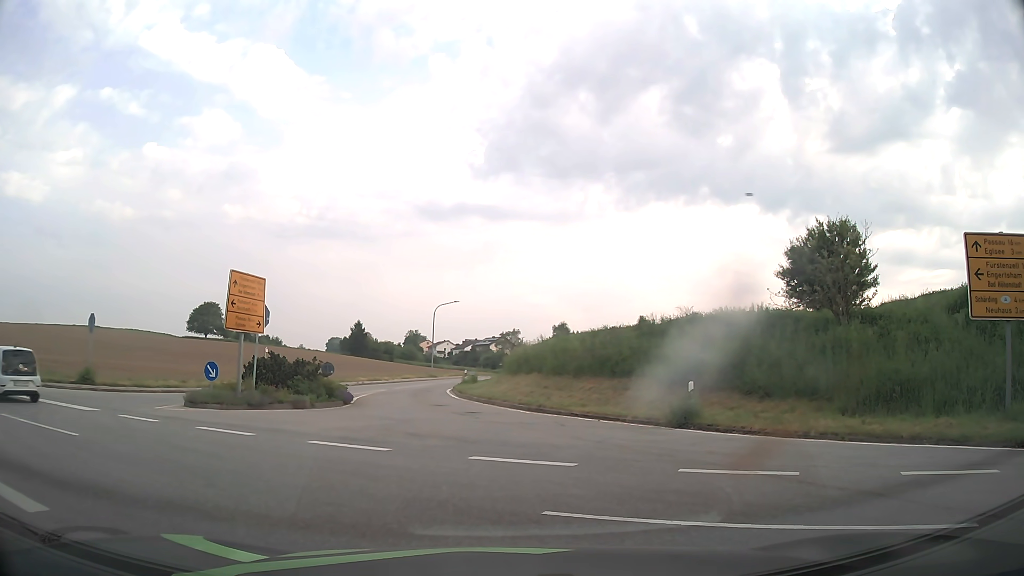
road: tertiary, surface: asphalt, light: Day
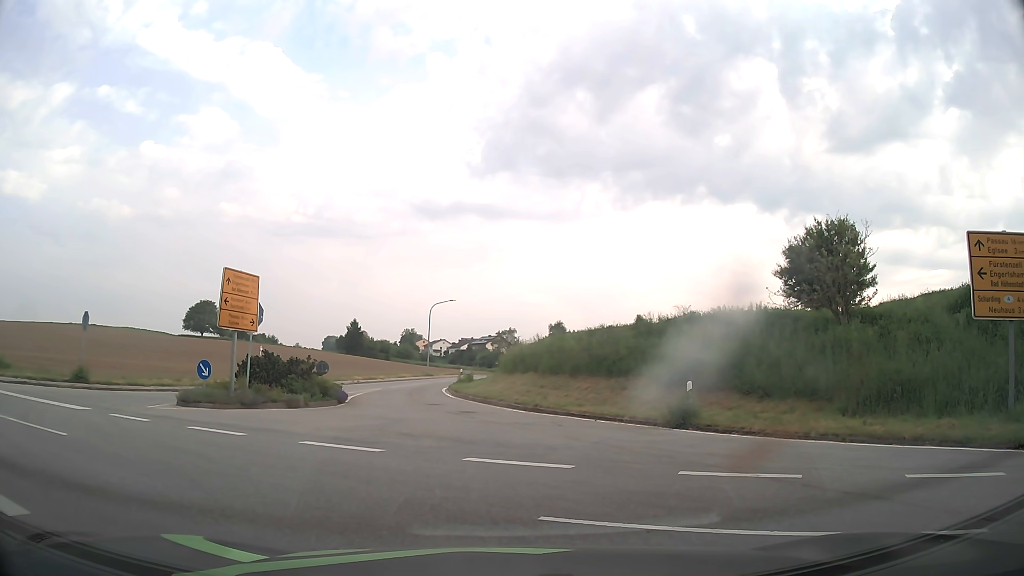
(0.0, +0.2) m; 0°
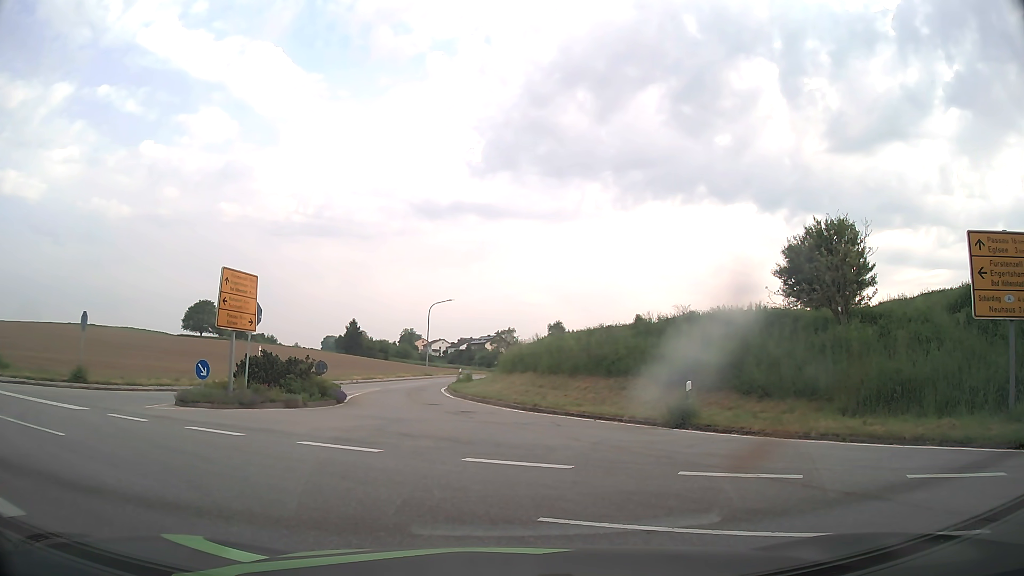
(0.0, +0.1) m; 0°
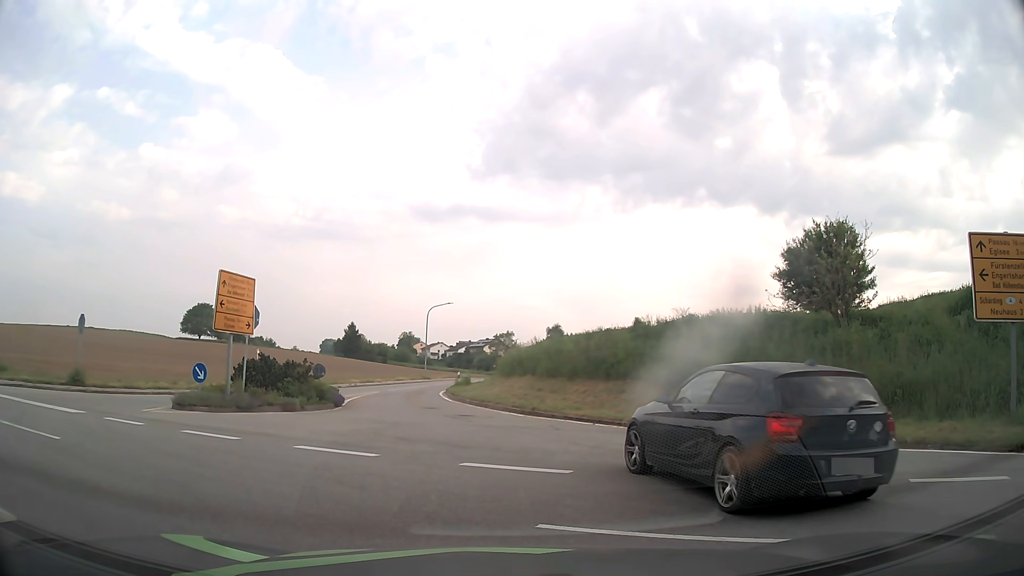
(0.0, +0.1) m; 0°
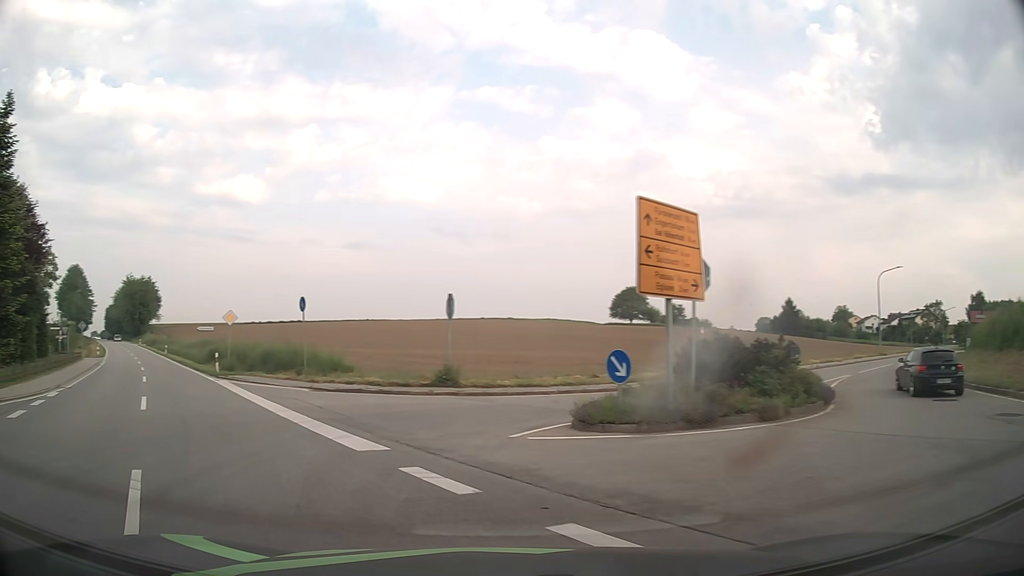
(-2.4, +8.5) m; -37°
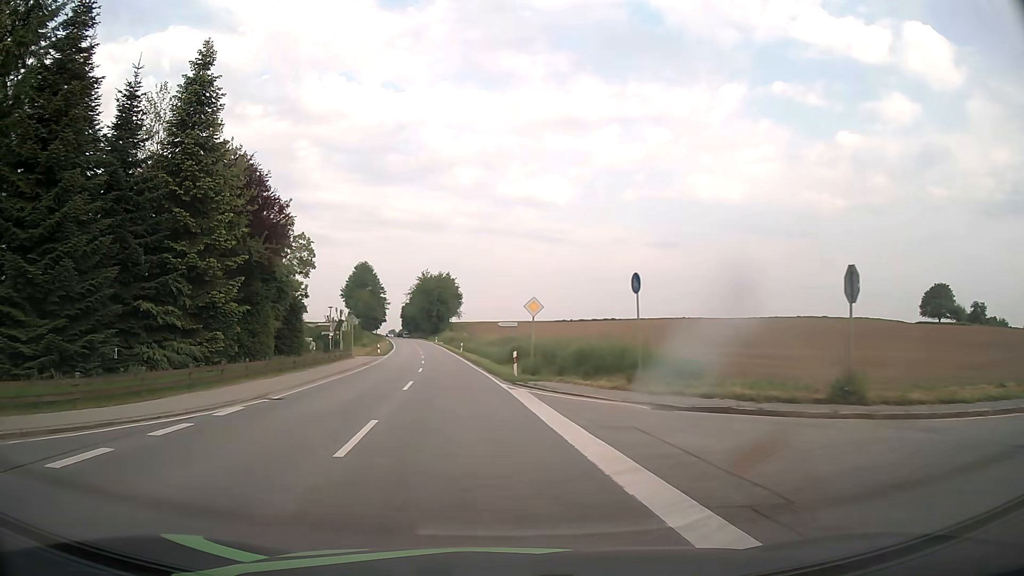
(-2.2, +7.9) m; -27°
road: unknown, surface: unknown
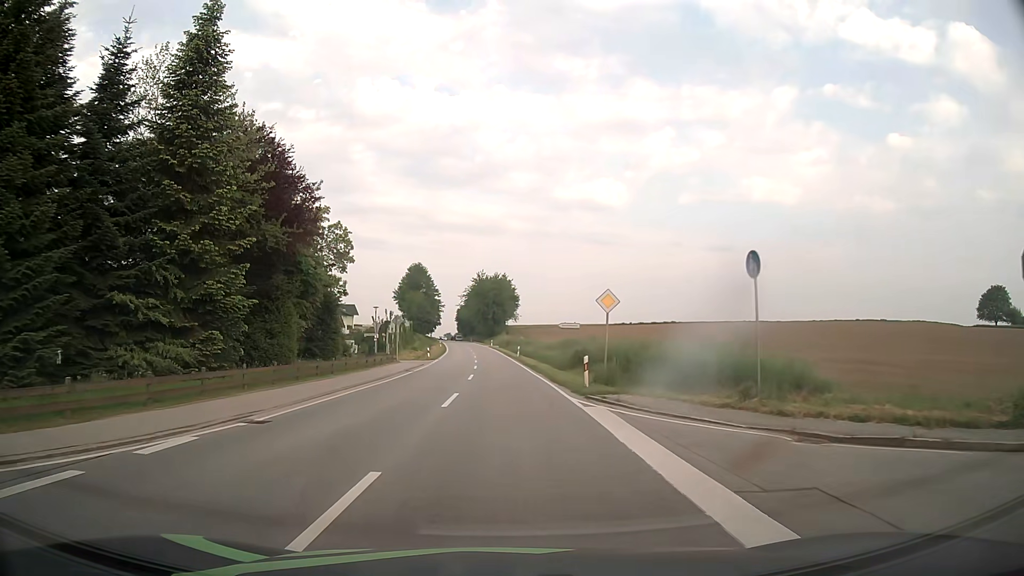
(-0.2, +5.2) m; -5°
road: secondary
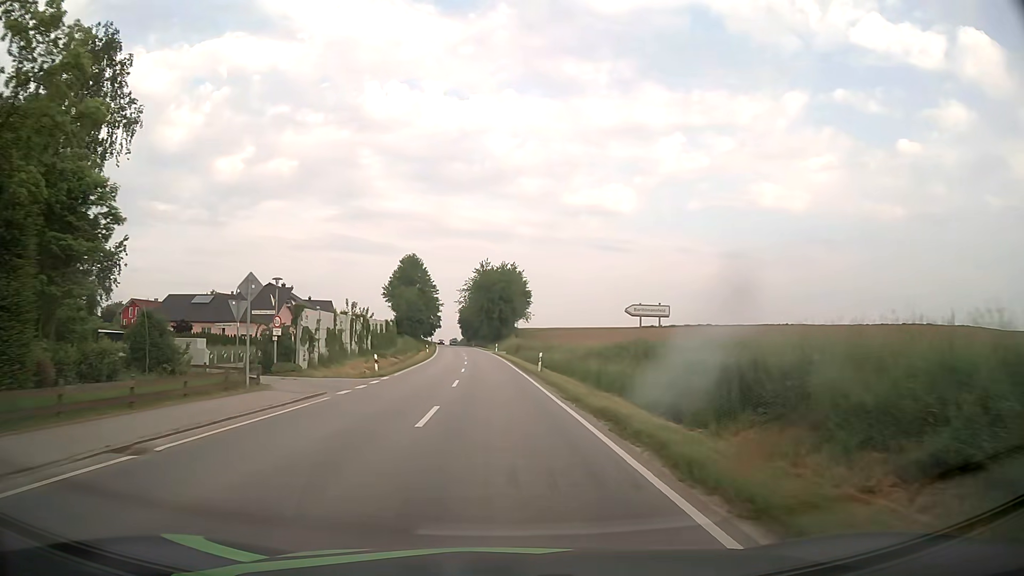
(-0.1, +28.5) m; 0°
(0, +10) (0, +20) (-1, +30) (-1, +40) (-2, +50) (-2, +60) (-3, +70) (-4, +80) (-4, +90) (-5, +100) m
